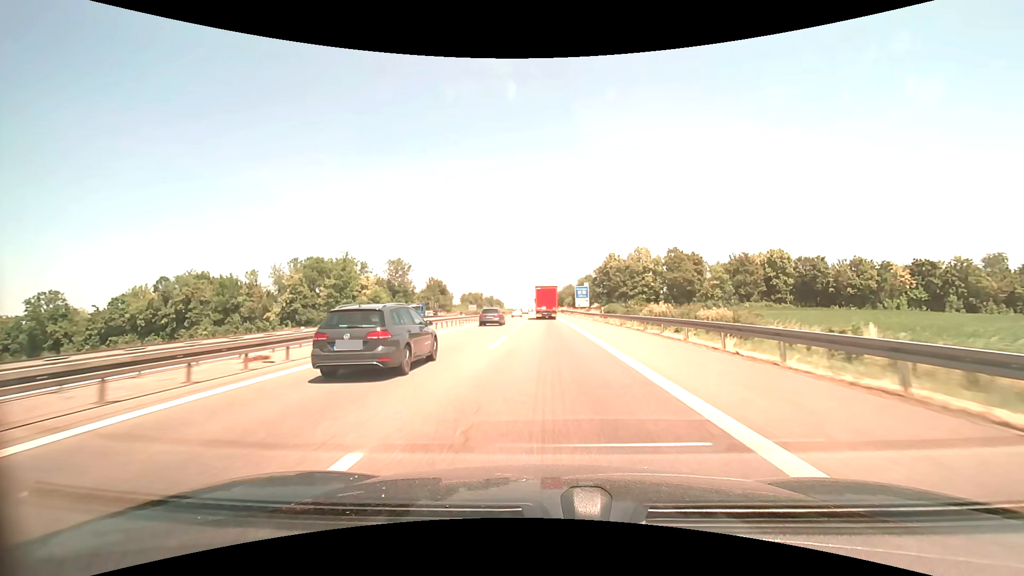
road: motorway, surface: asphalt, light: Day
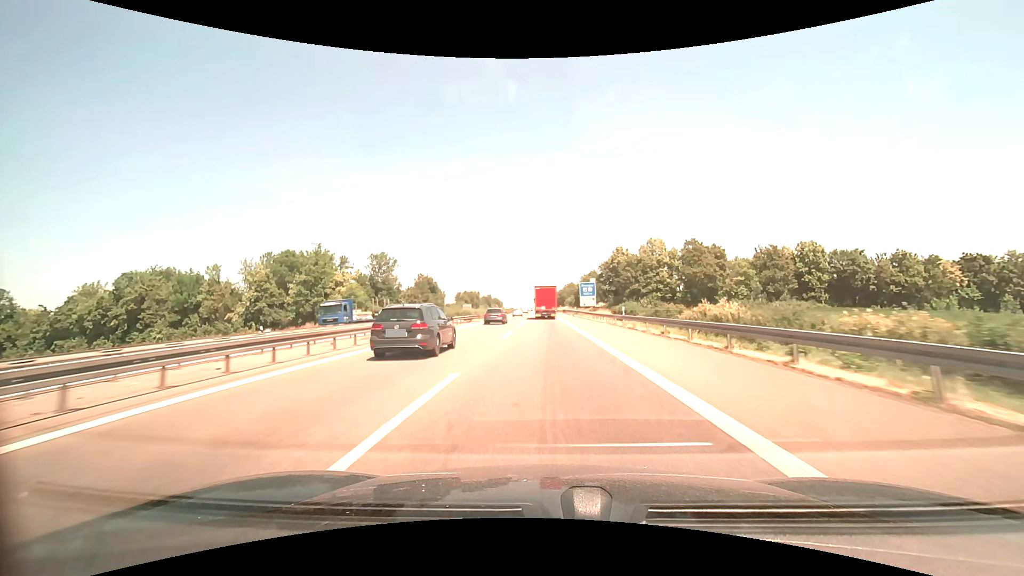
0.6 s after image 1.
(0.0, +12.7) m; 0°
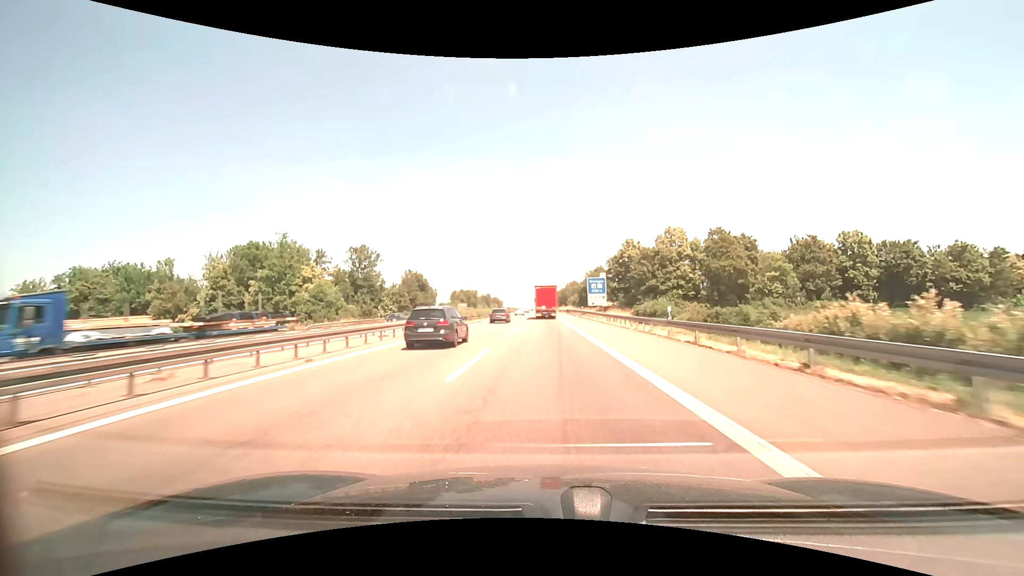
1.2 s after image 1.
(0.0, +12.7) m; 0°
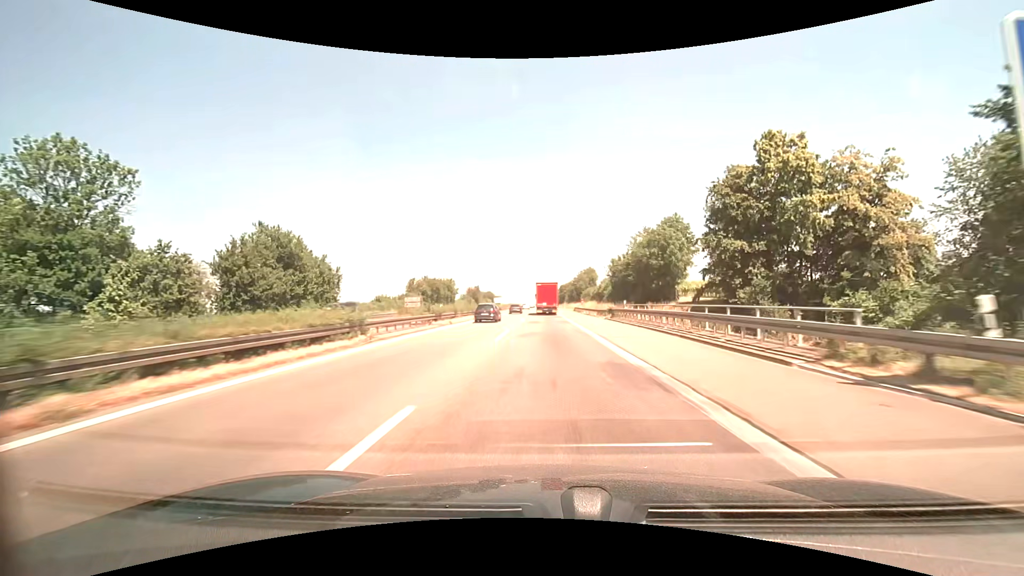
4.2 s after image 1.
(-0.4, +64.3) m; 0°
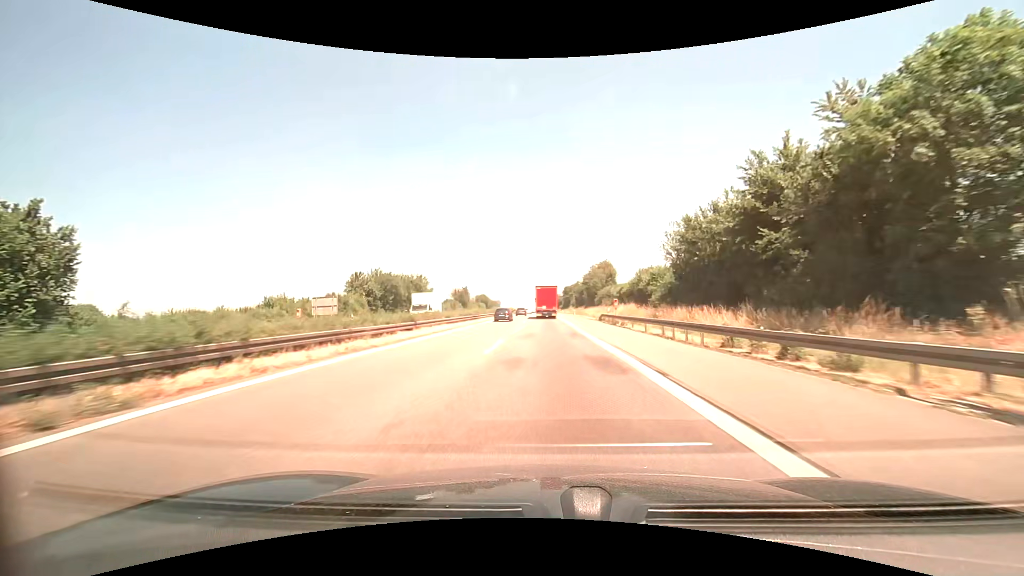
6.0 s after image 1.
(-0.1, +39.1) m; 0°
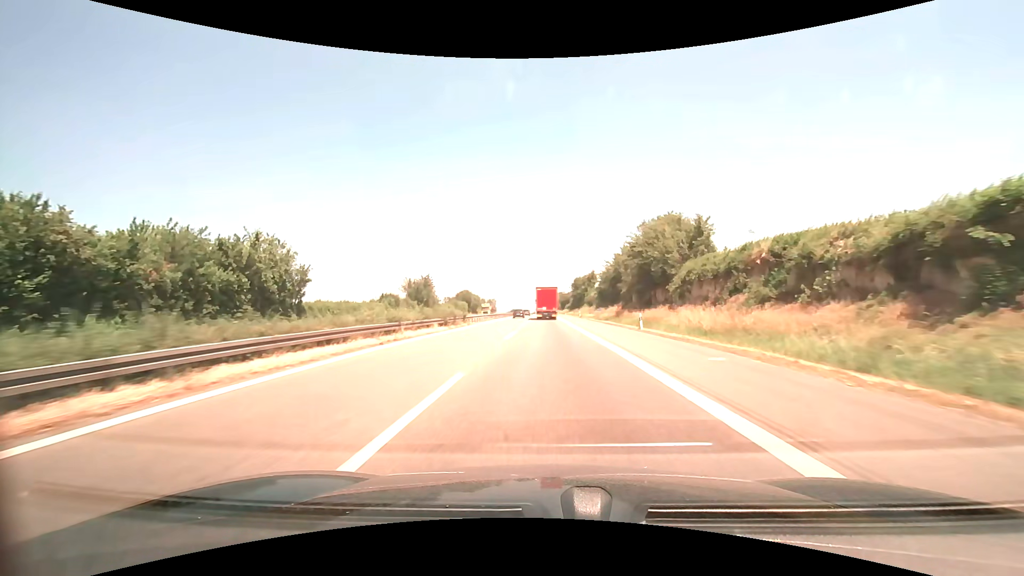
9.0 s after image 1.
(-0.4, +65.3) m; -1°
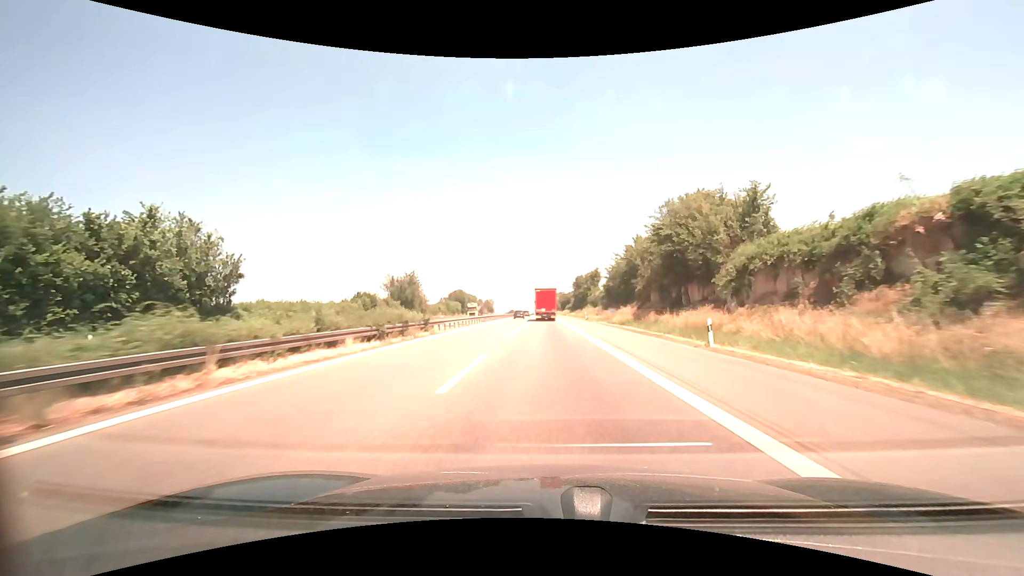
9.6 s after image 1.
(0.0, +13.2) m; 0°
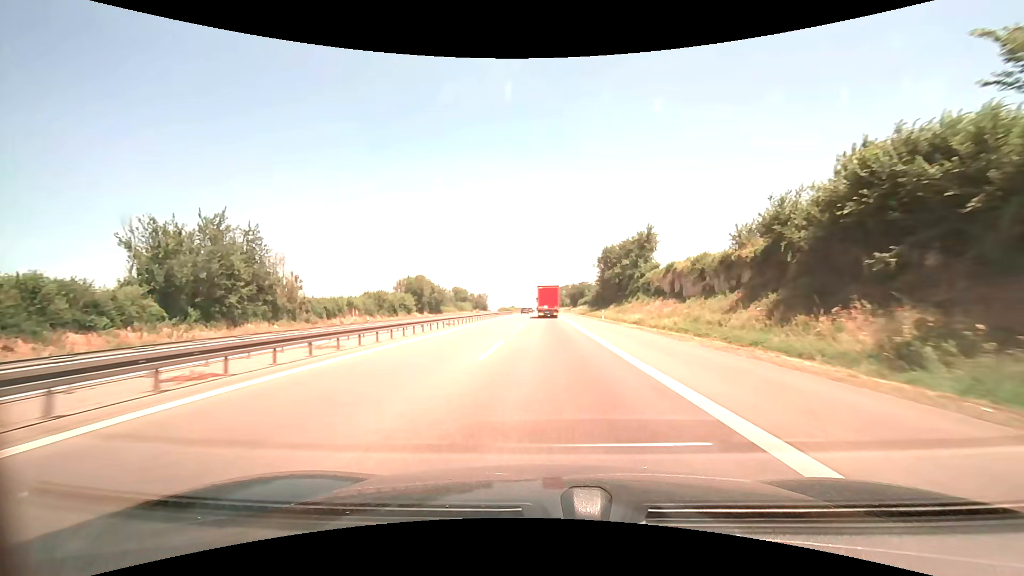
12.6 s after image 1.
(-0.2, +67.3) m; 0°
(0, +10) (0, +20) (0, +30) (0, +40) (0, +50) (0, +60) (0, +70) (0, +80) (0, +90) (0, +100) m
